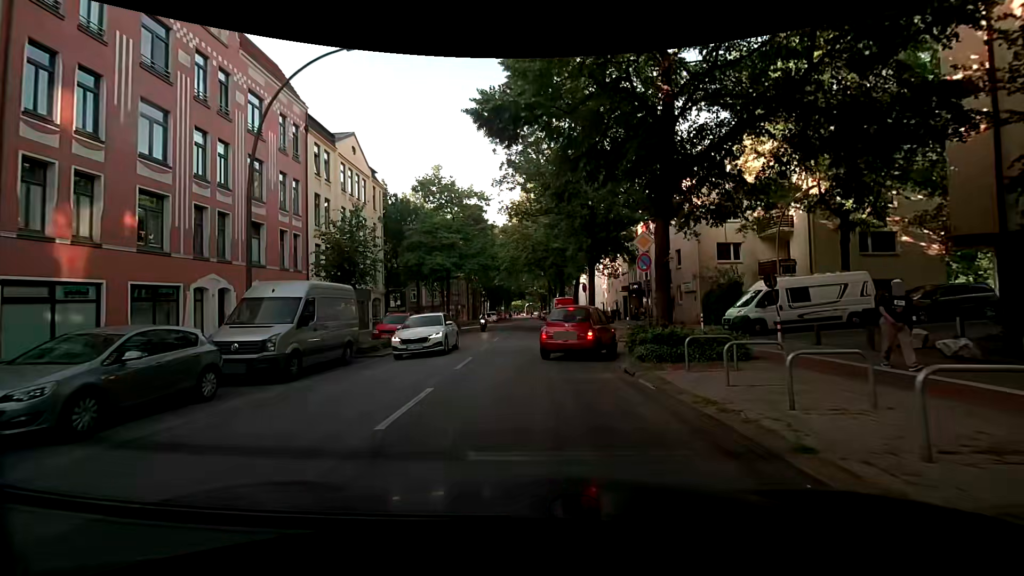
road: secondary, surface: asphalt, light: Day
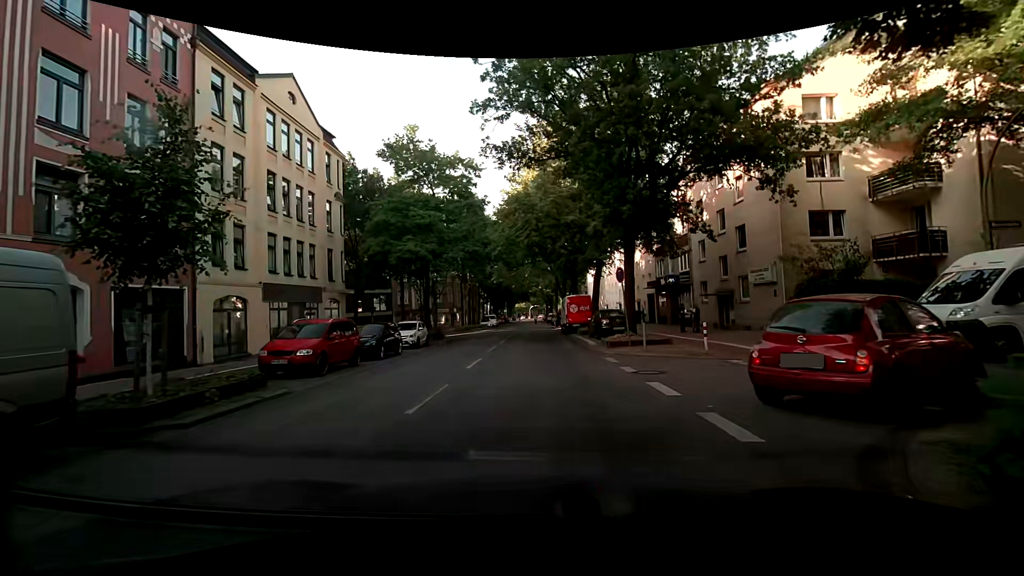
(-0.2, +10.9) m; -2°
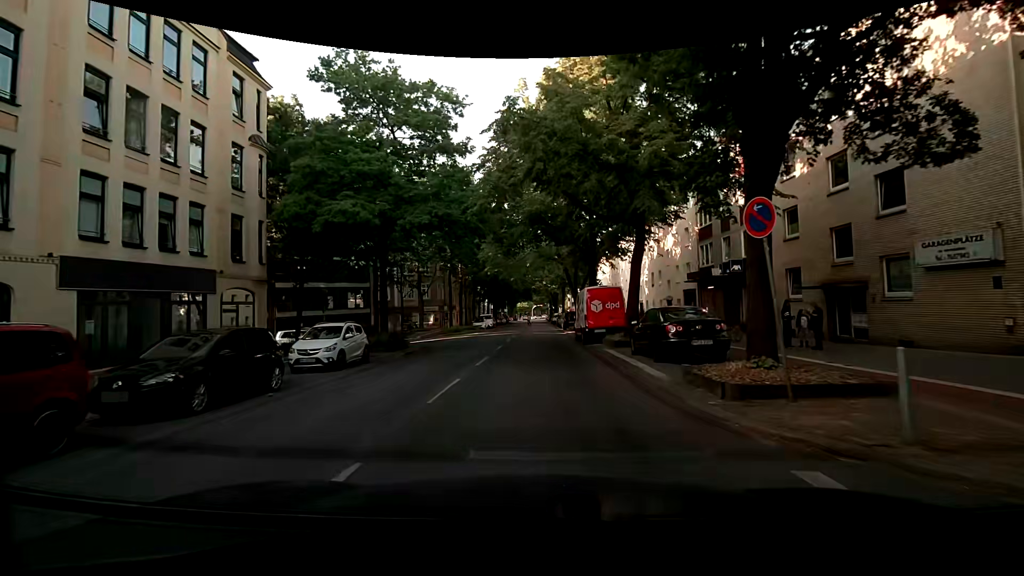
(+0.1, +11.5) m; -1°
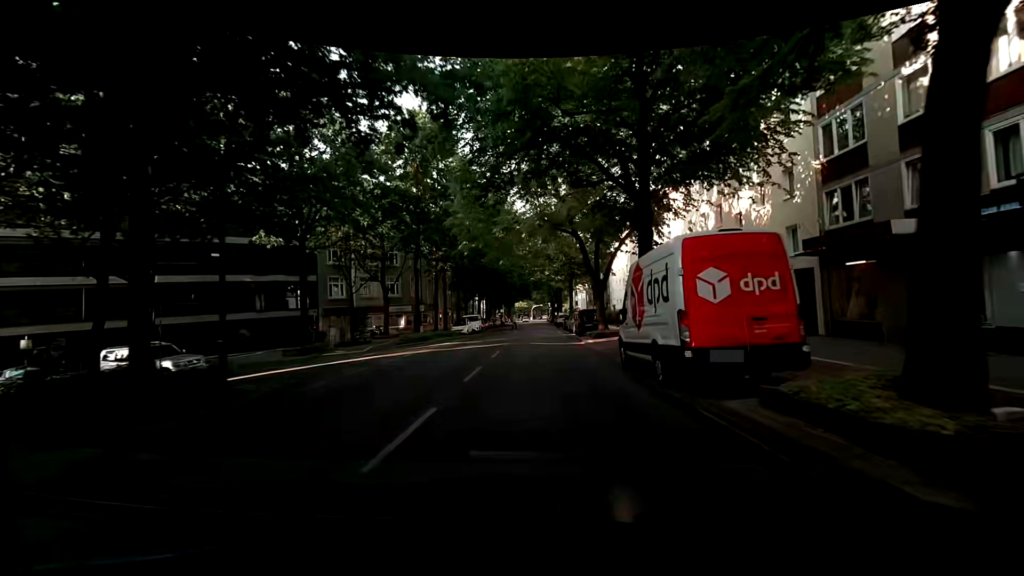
(+0.3, +15.6) m; +1°
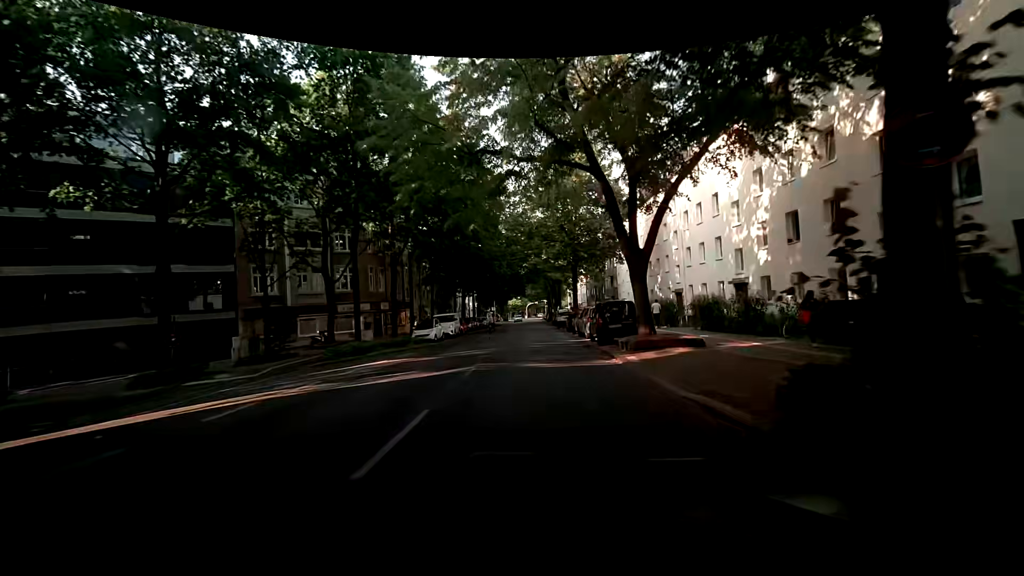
(+0.2, +12.4) m; 0°
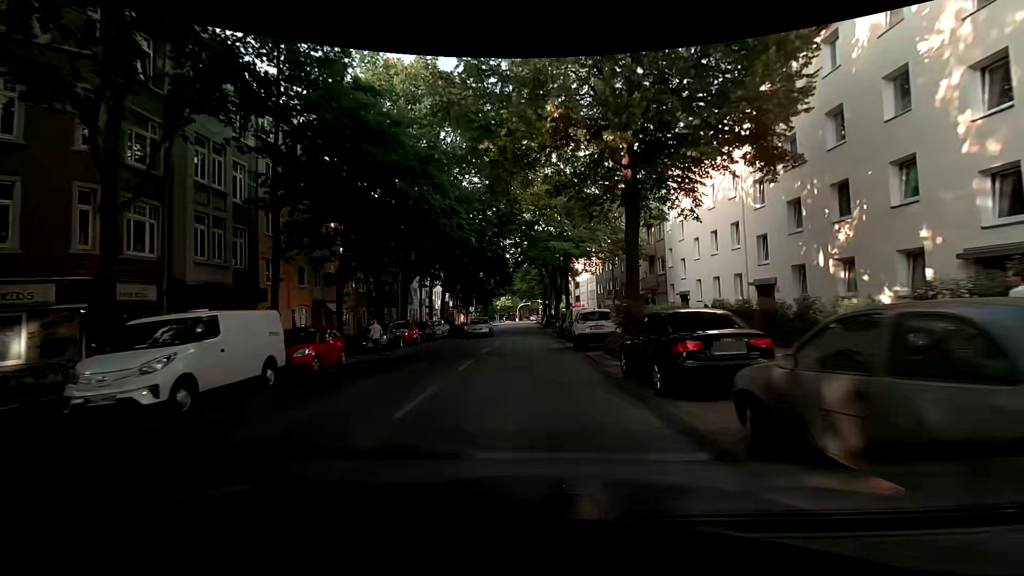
(+0.8, +27.7) m; +1°
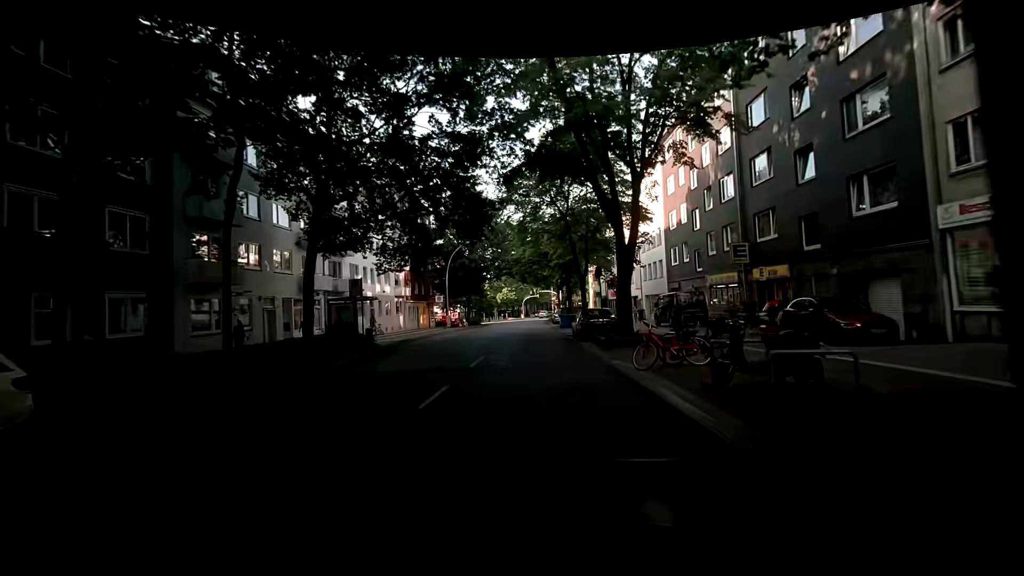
(+0.1, +36.4) m; 0°
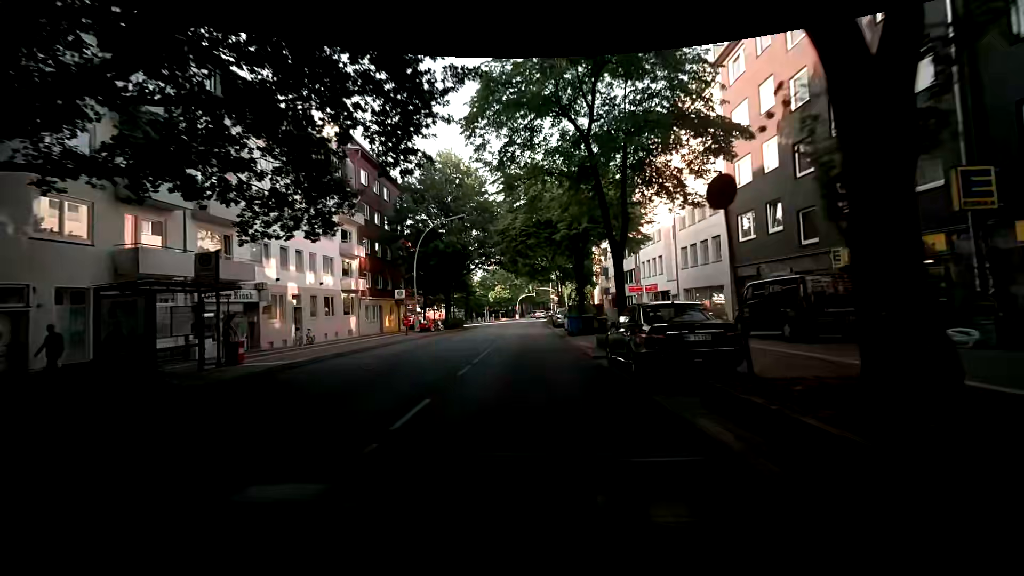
(-0.1, +13.4) m; 0°
(0, +10) (0, +20) (0, +30) (0, +40) (-1, +50) (-2, +60) (-3, +70) (-3, +80) (-2, +90) (-1, +100) m
